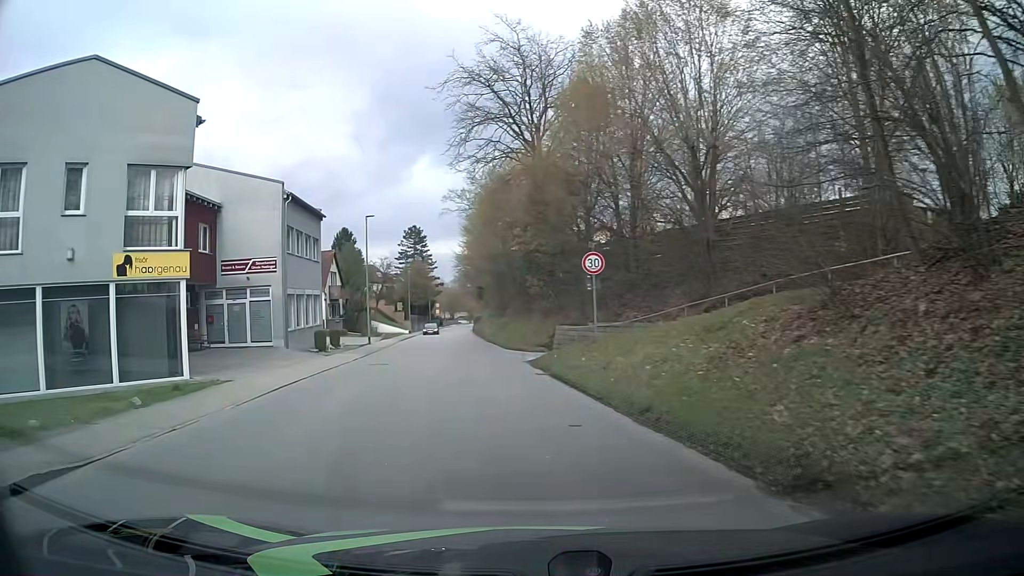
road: tertiary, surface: asphalt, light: Day
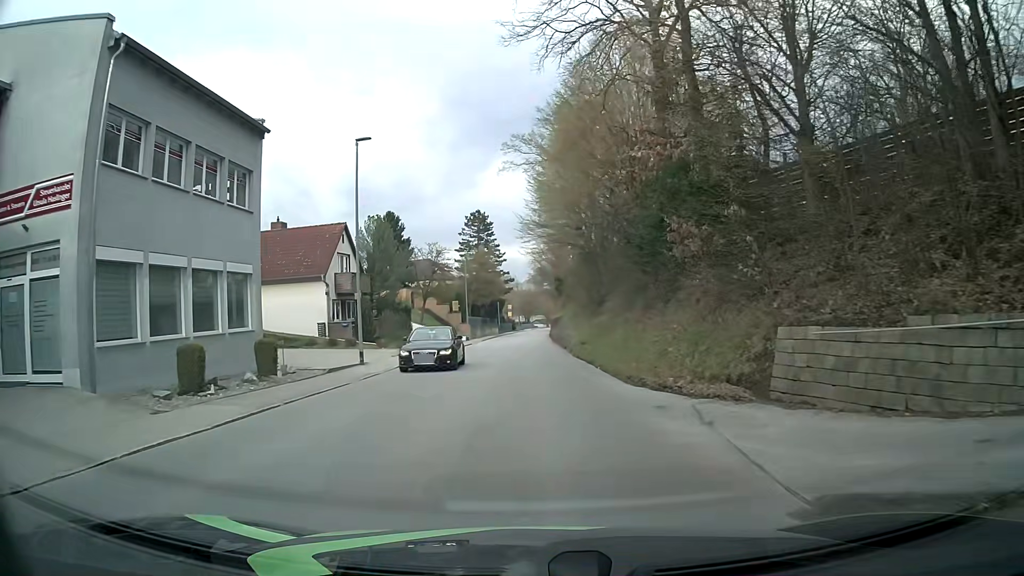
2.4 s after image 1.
(-1.4, +20.0) m; -7°
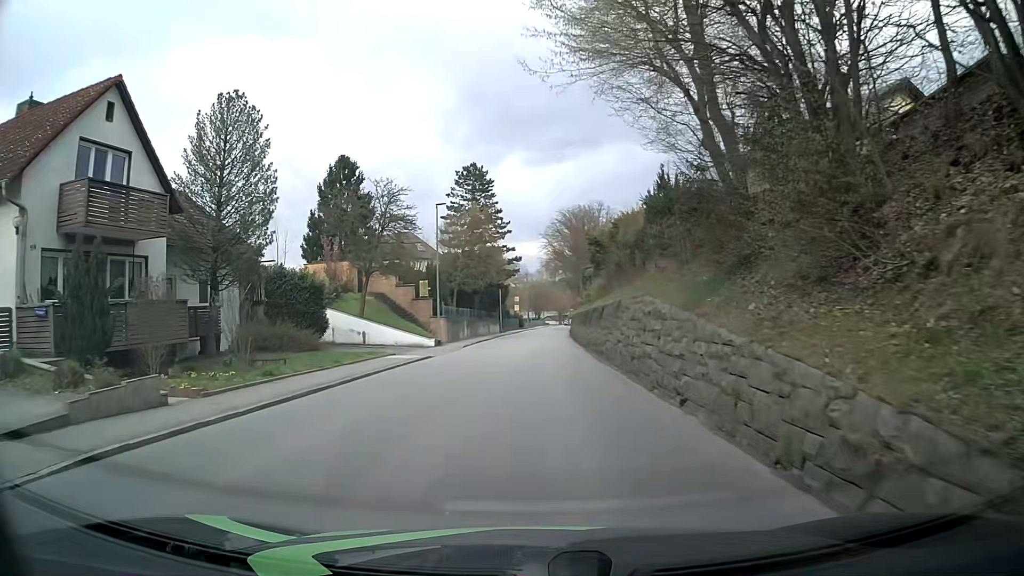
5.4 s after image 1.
(-0.4, +26.8) m; 0°
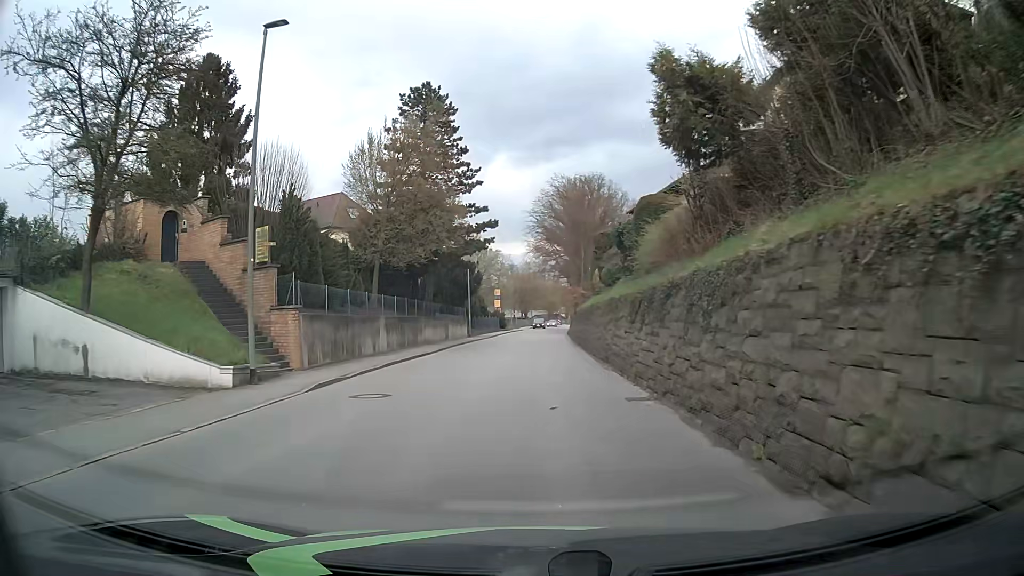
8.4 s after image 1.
(-0.1, +24.7) m; 0°
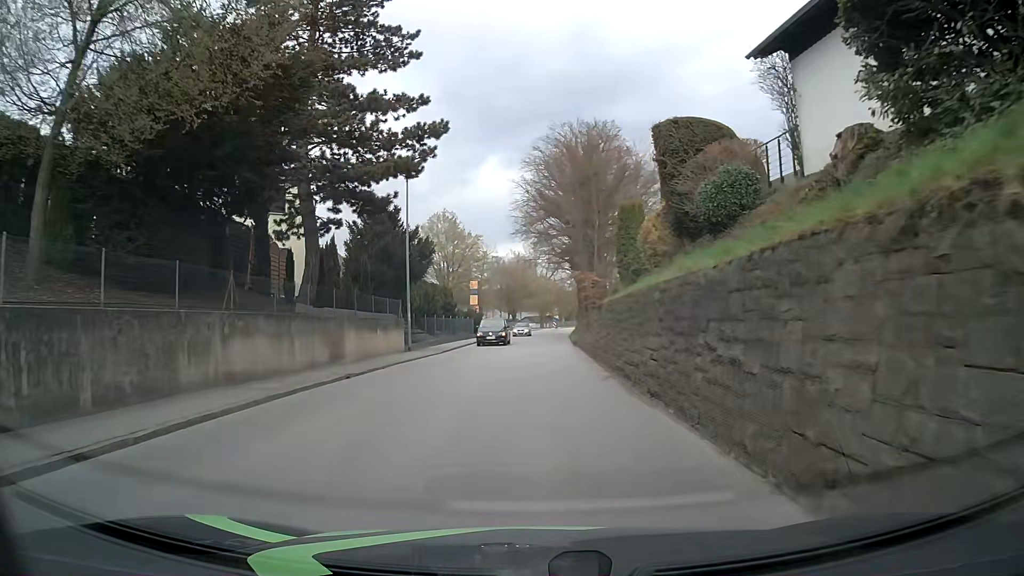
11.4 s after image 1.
(+0.3, +23.3) m; +1°
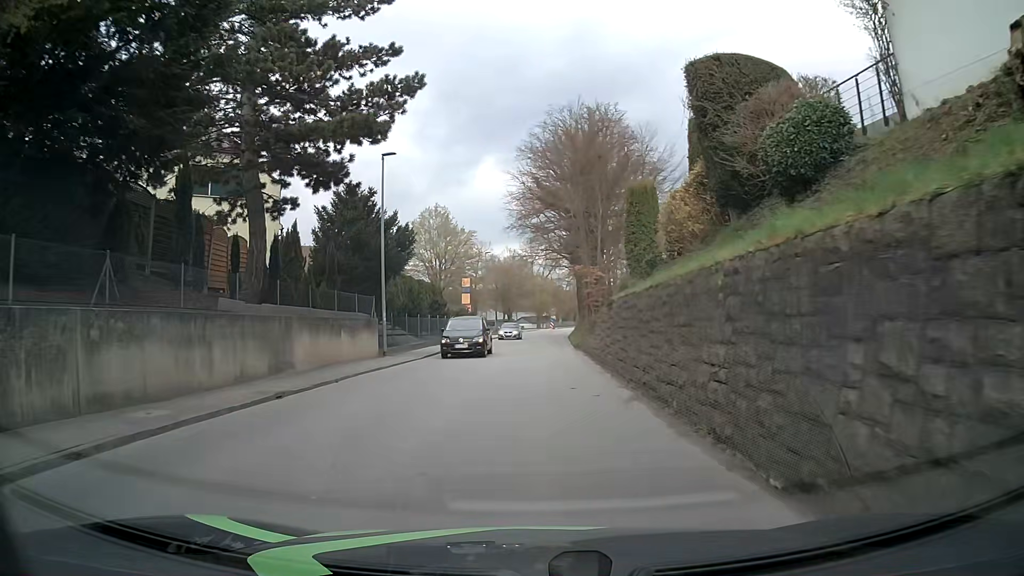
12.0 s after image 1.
(0.0, +4.6) m; +1°
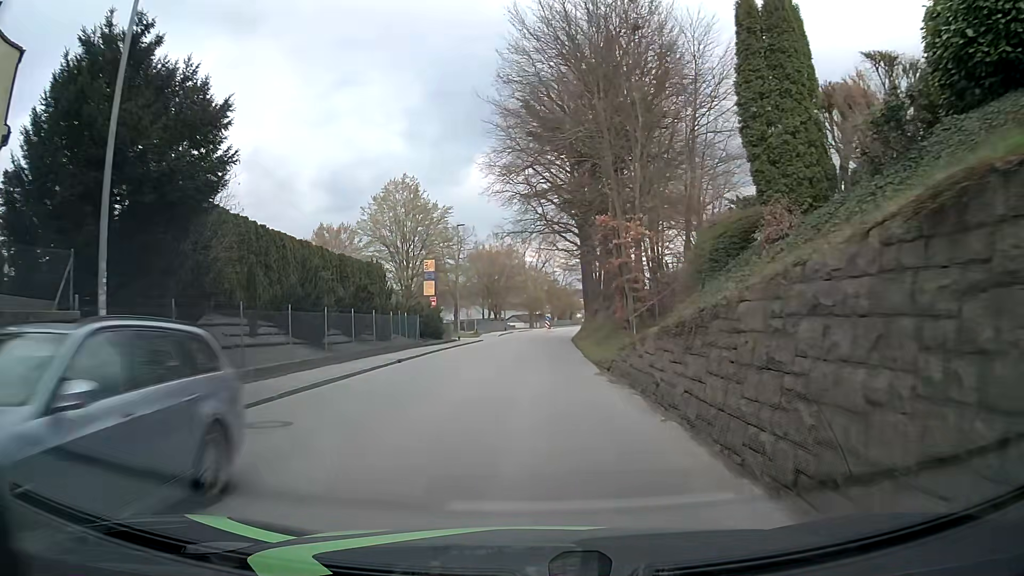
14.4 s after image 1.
(0.0, +18.1) m; 0°
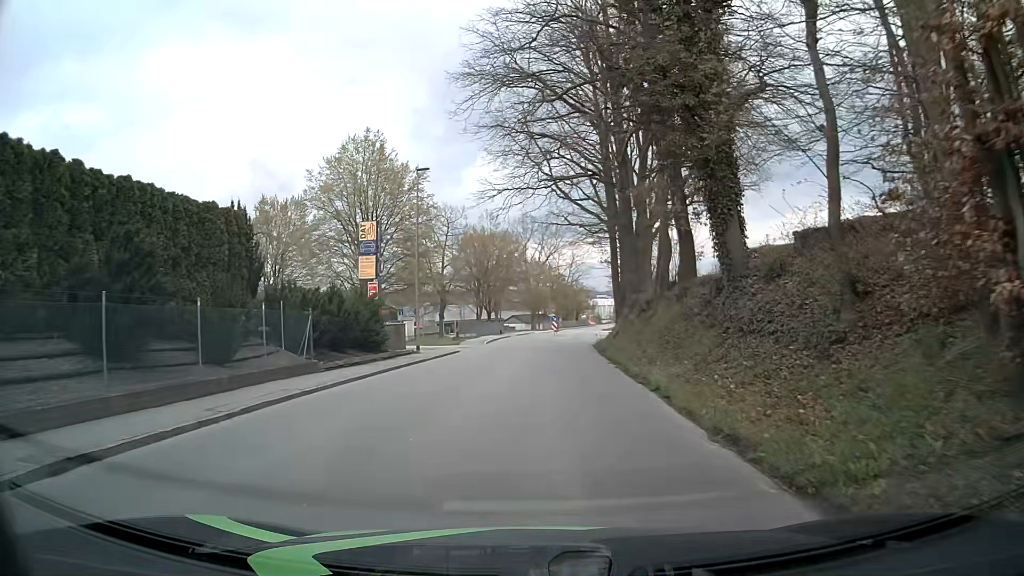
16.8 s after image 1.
(-0.2, +18.1) m; -1°
(0, +10) (+1, +20) (+1, +30) (+2, +40) (+3, +50) (+4, +60) (+5, +70) (+6, +80) (+8, +90) (+9, +100) m
